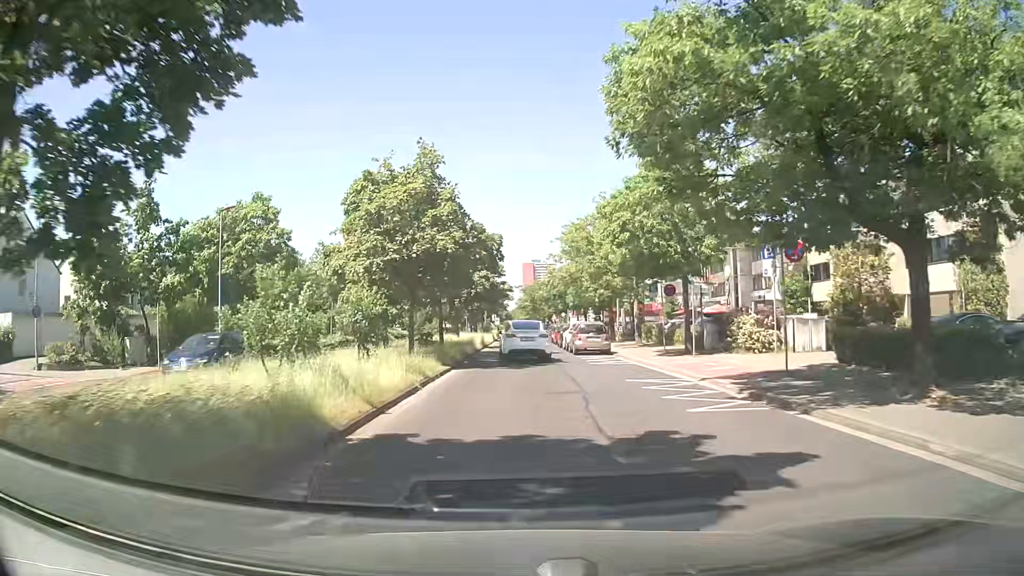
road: secondary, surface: asphalt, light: Day
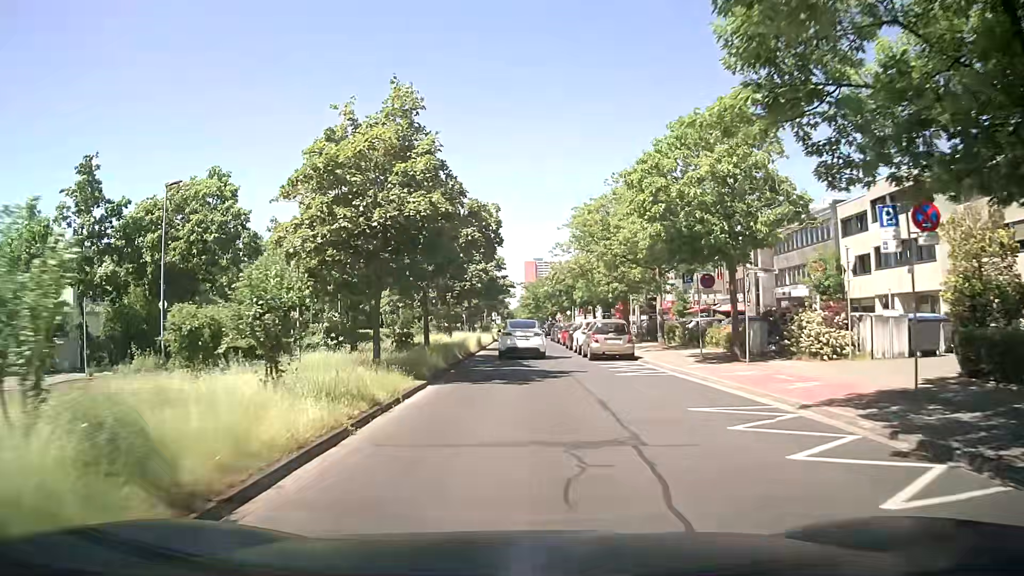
(+0.1, +6.1) m; +1°
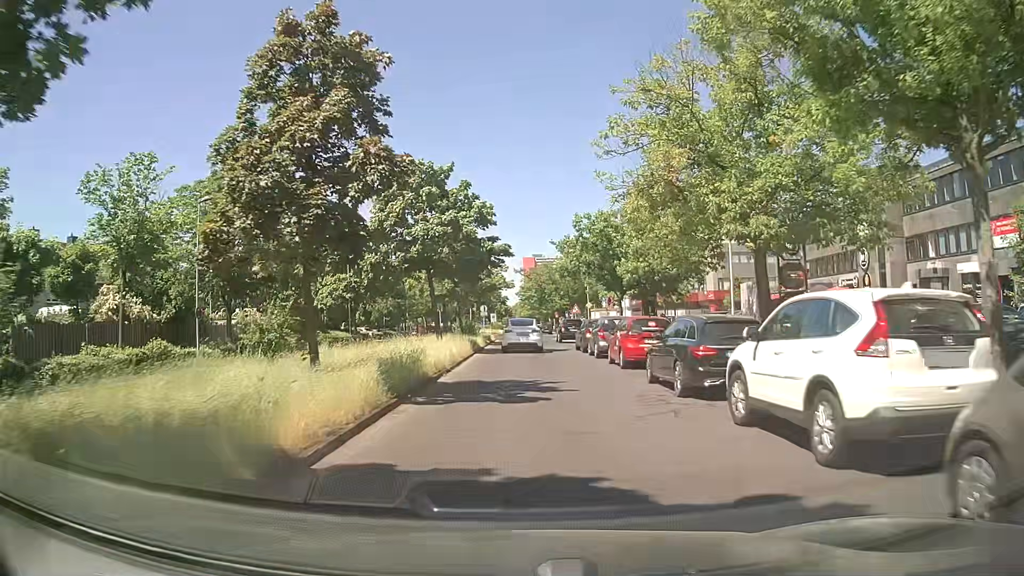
(-0.1, +25.4) m; 0°
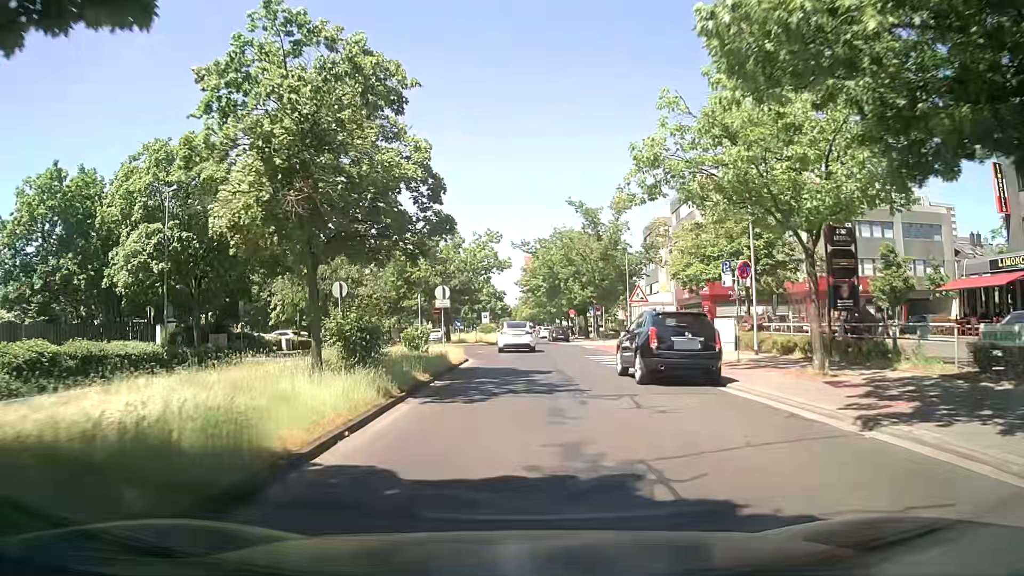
(0.0, +31.5) m; 0°
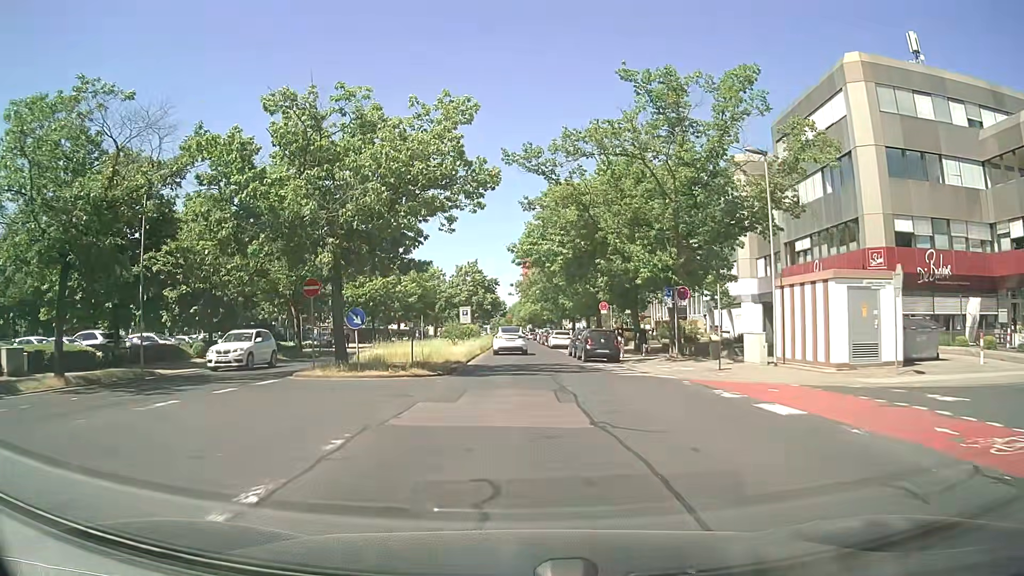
(-0.4, +32.1) m; -1°
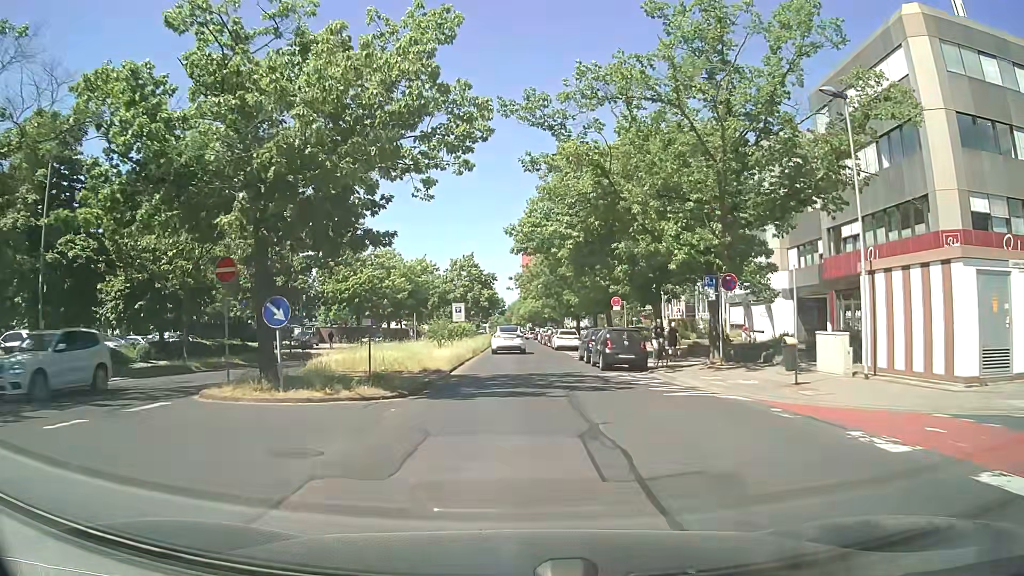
(0.0, +6.6) m; 0°
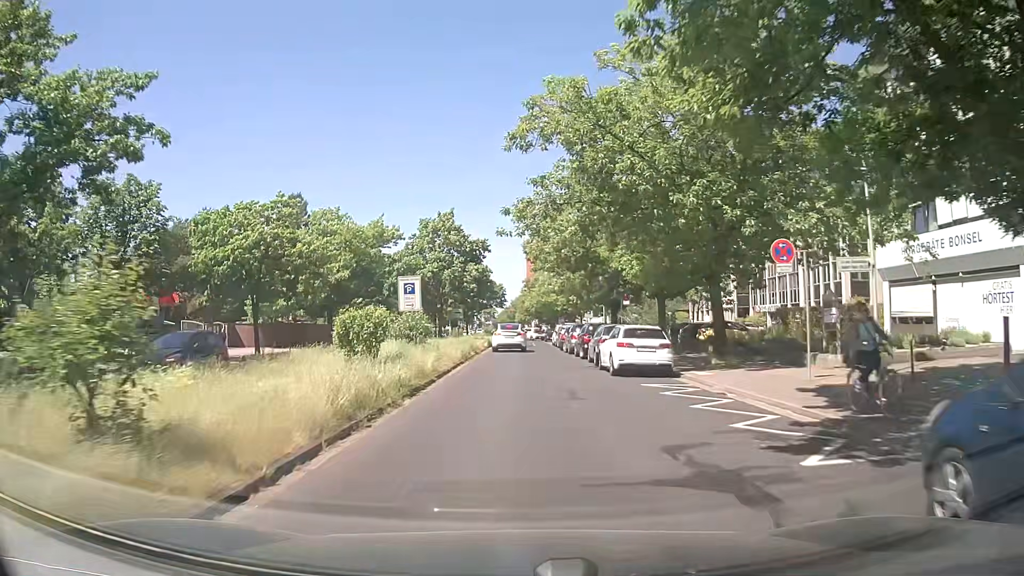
(+0.1, +26.9) m; -1°
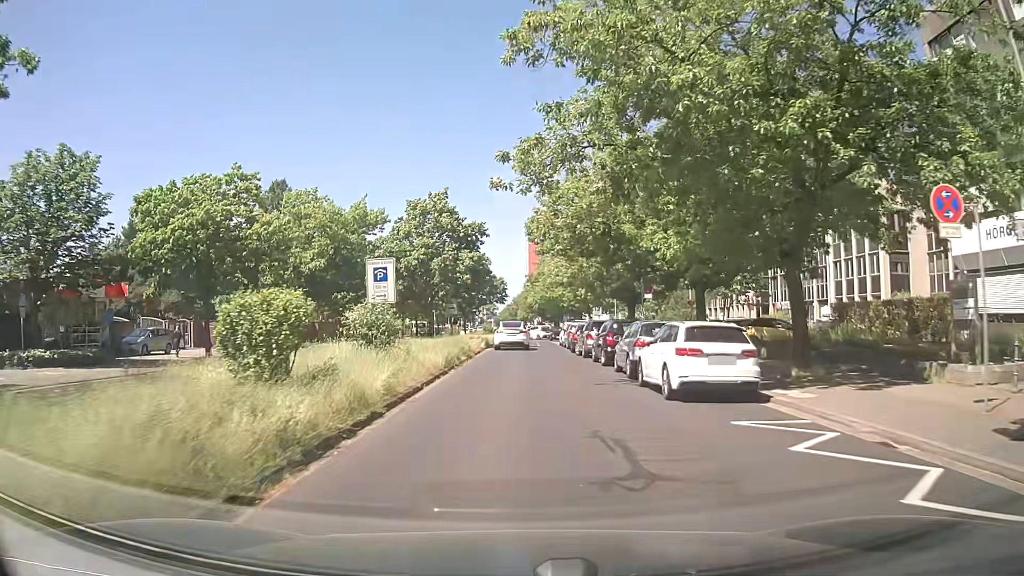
(0.0, +6.8) m; 0°
(0, +10) (0, +20) (0, +30) (0, +40) (0, +50) (0, +60) (0, +70) (0, +80) (0, +90) (0, +100) m
